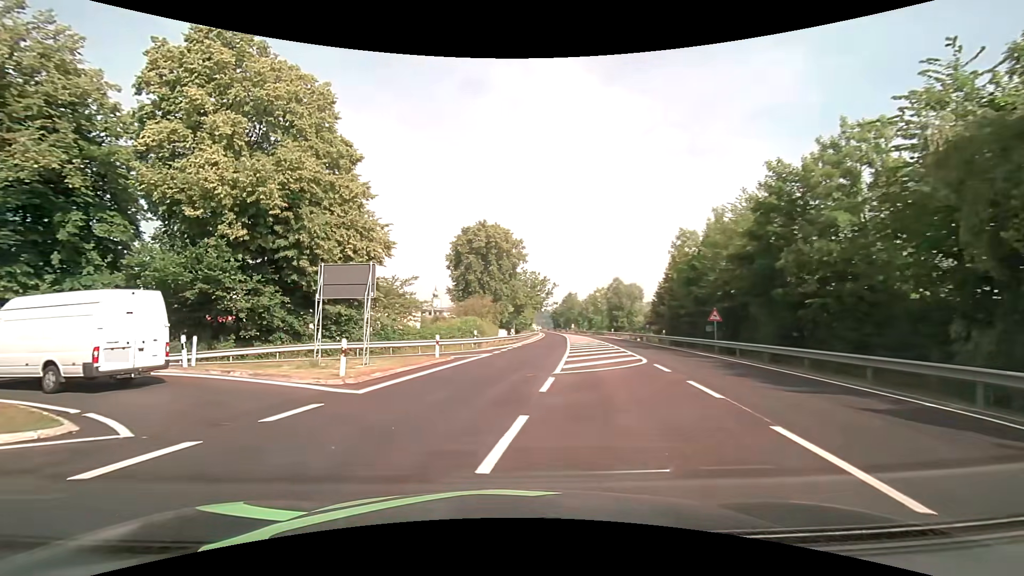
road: primary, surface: asphalt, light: Day
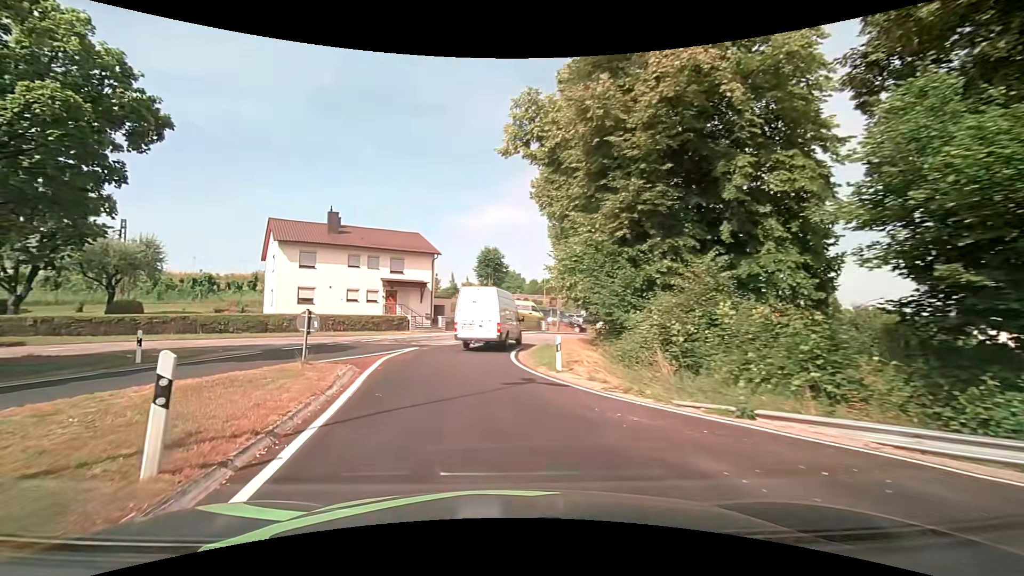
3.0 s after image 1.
(-11.0, +15.6) m; -67°
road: unclassified
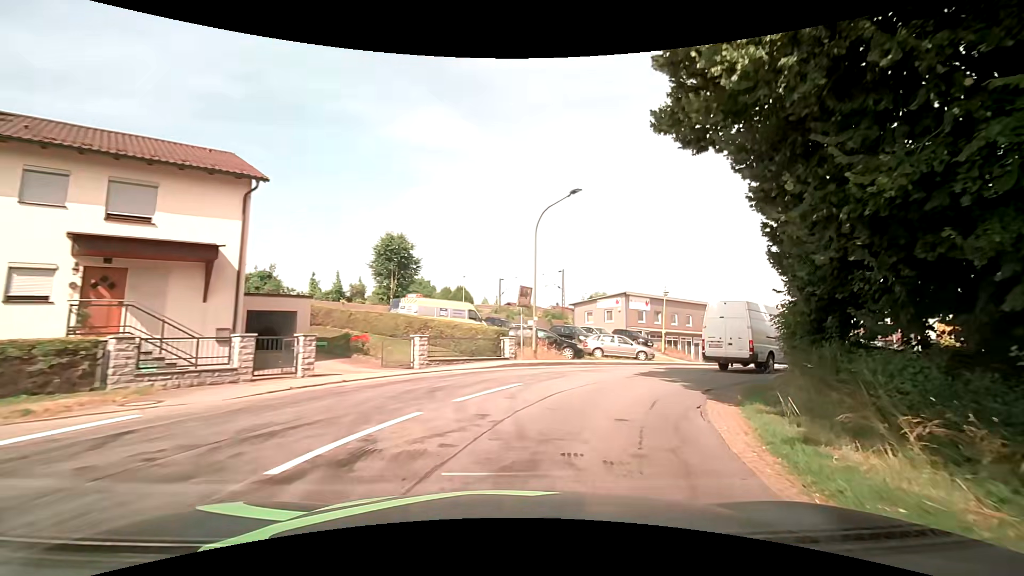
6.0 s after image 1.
(-0.9, +24.8) m; +11°
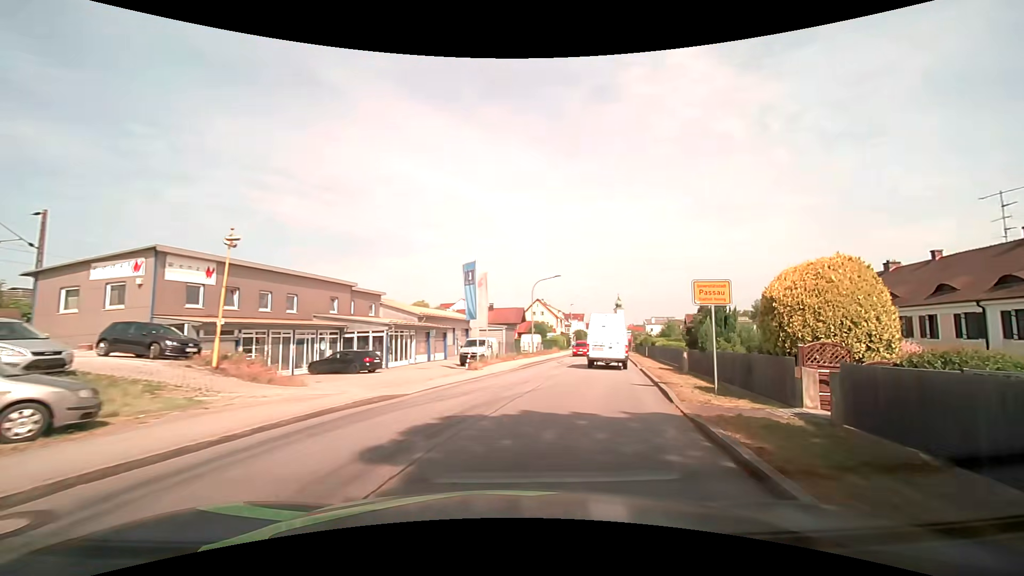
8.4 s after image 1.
(+6.8, +19.0) m; +41°
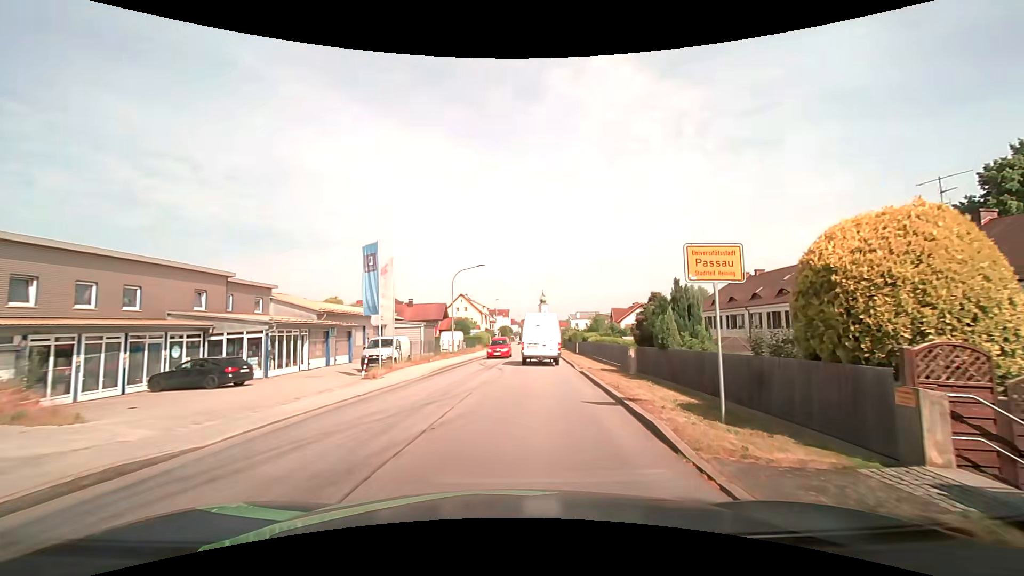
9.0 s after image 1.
(+0.5, +5.4) m; +9°
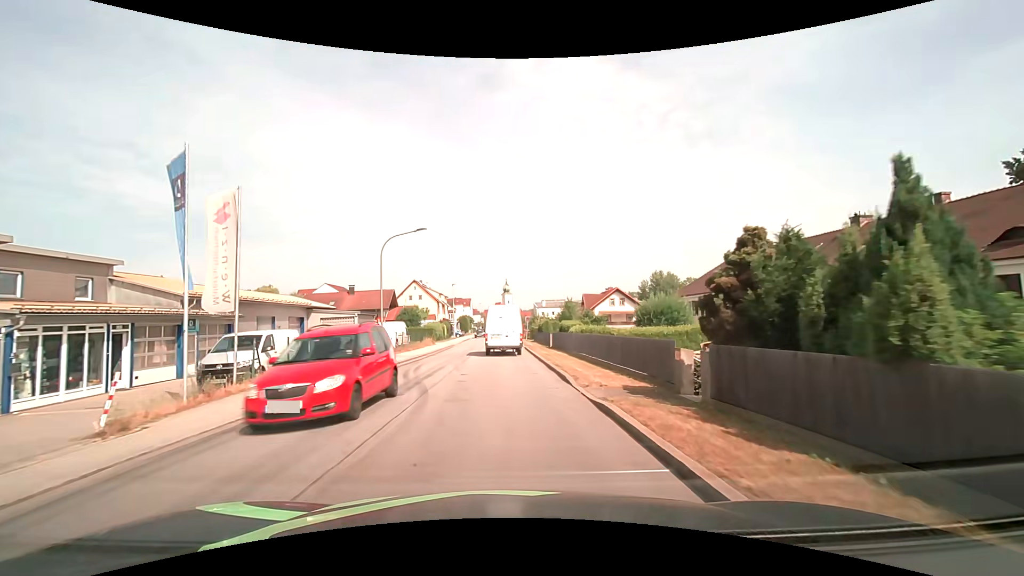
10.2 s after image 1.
(+0.6, +11.4) m; +4°
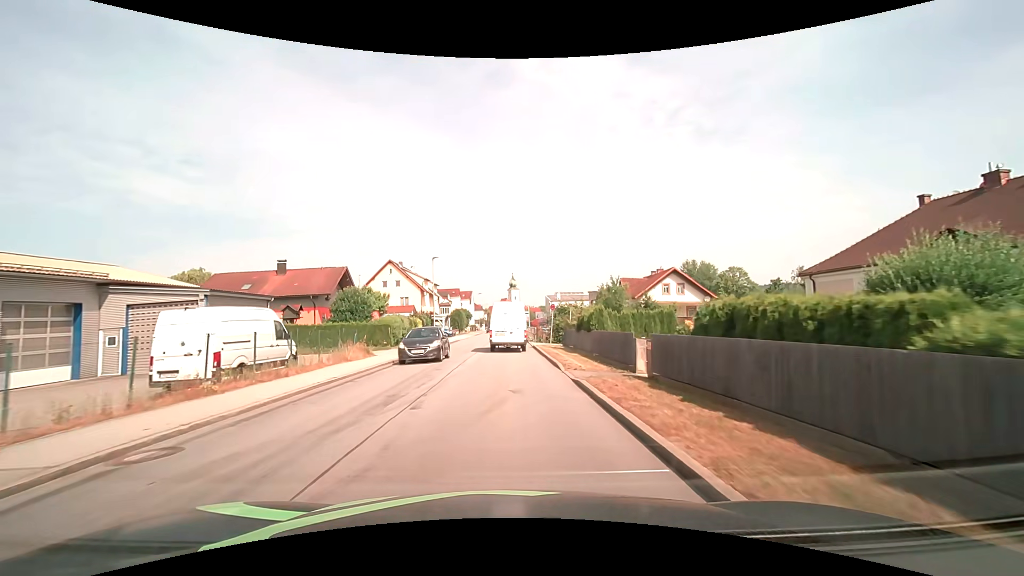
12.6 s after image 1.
(-0.3, +25.3) m; -1°
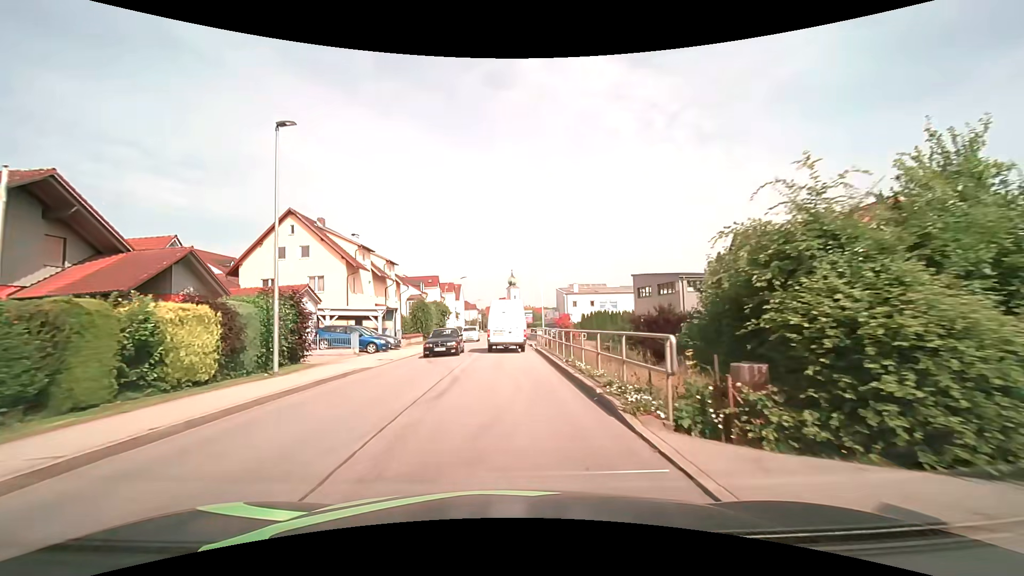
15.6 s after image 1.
(+0.2, +32.9) m; 0°
(0, +10) (0, +20) (0, +30) (0, +40) (0, +50) (0, +60) (0, +70) (0, +80) (0, +90) (0, +100) m
